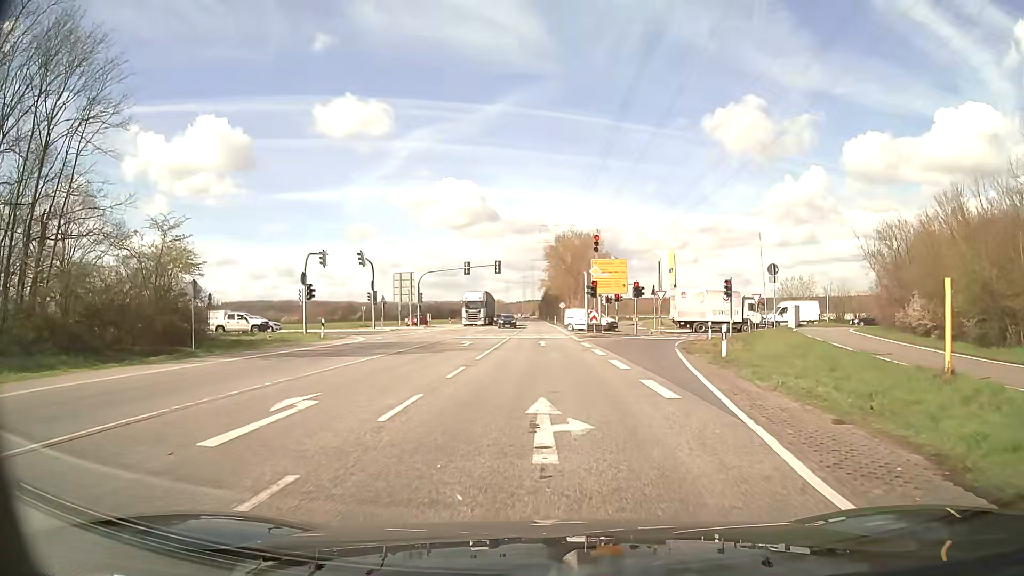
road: secondary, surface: asphalt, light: Day
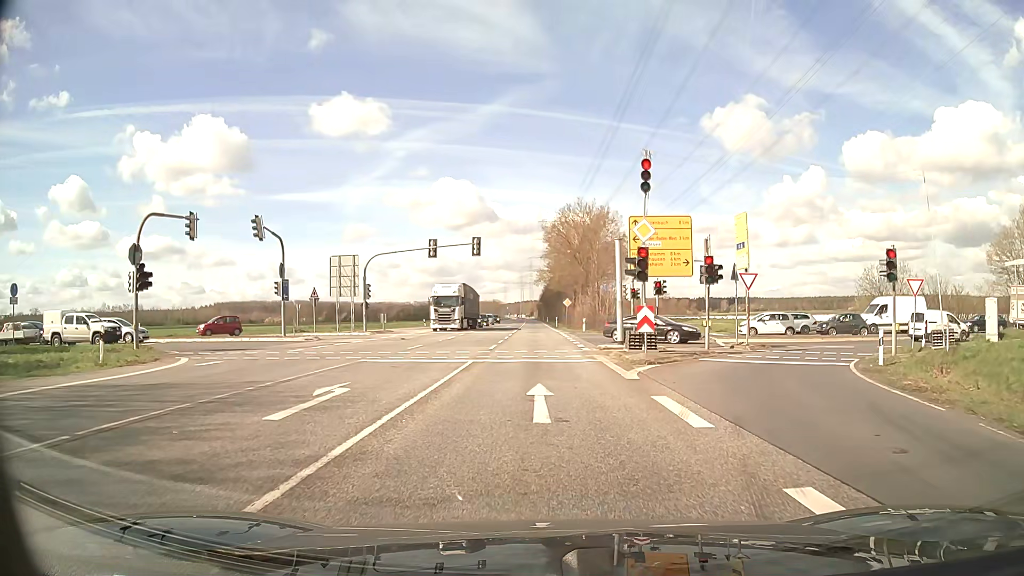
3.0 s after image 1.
(+0.1, +20.8) m; 0°
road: secondary_link
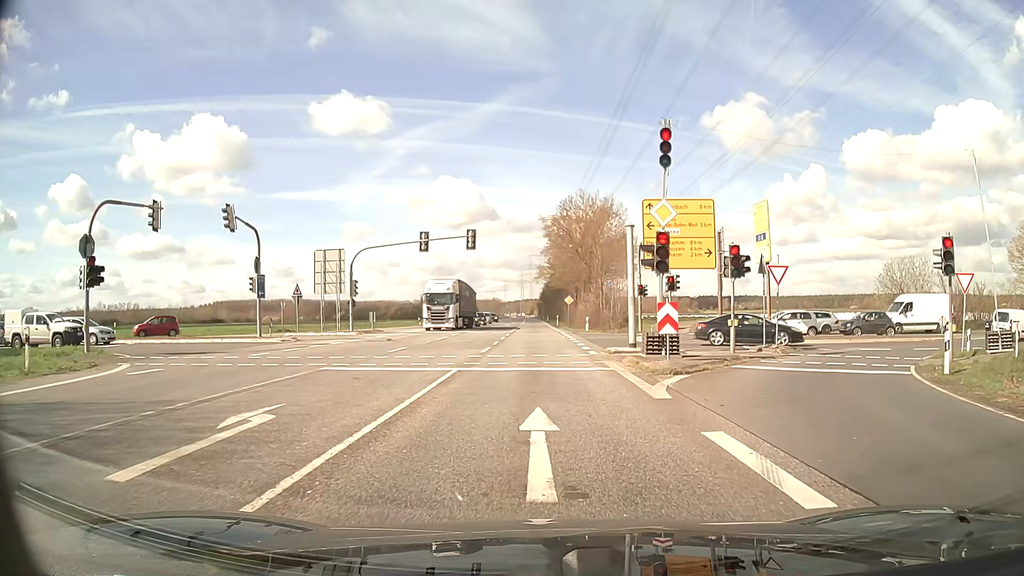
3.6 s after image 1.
(0.0, +3.5) m; 0°
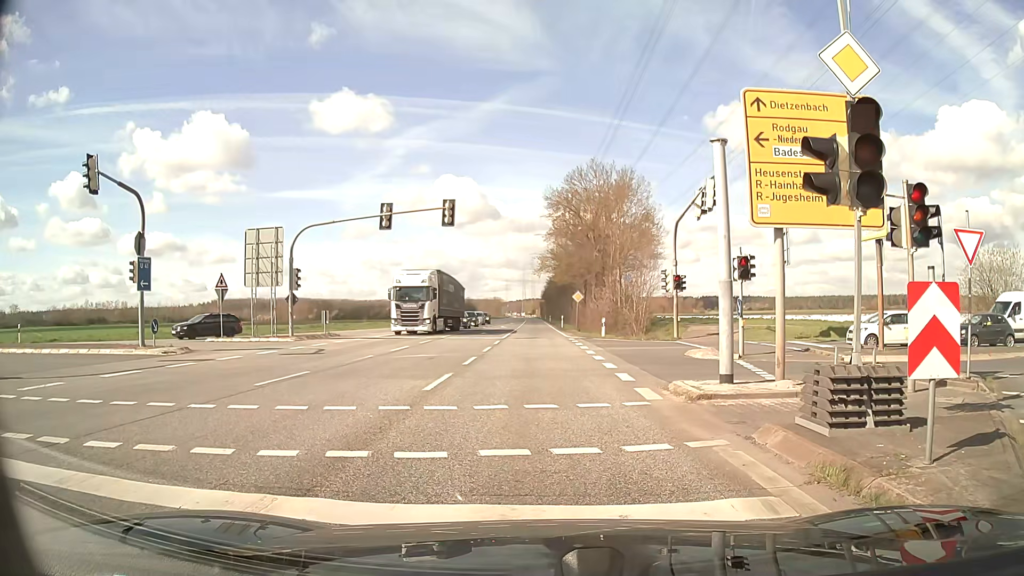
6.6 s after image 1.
(0.0, +11.2) m; 0°
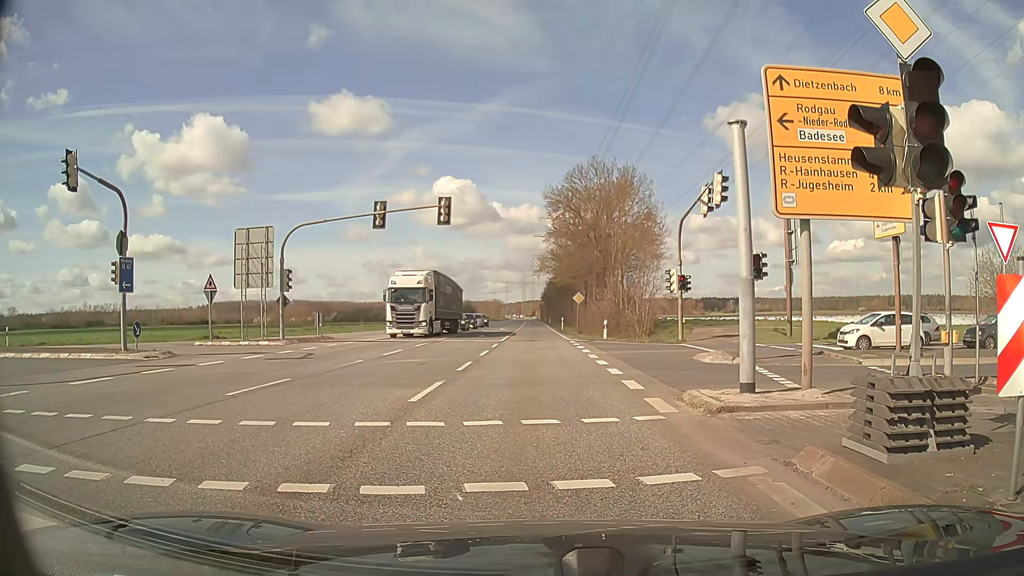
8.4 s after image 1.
(0.0, +1.1) m; 0°
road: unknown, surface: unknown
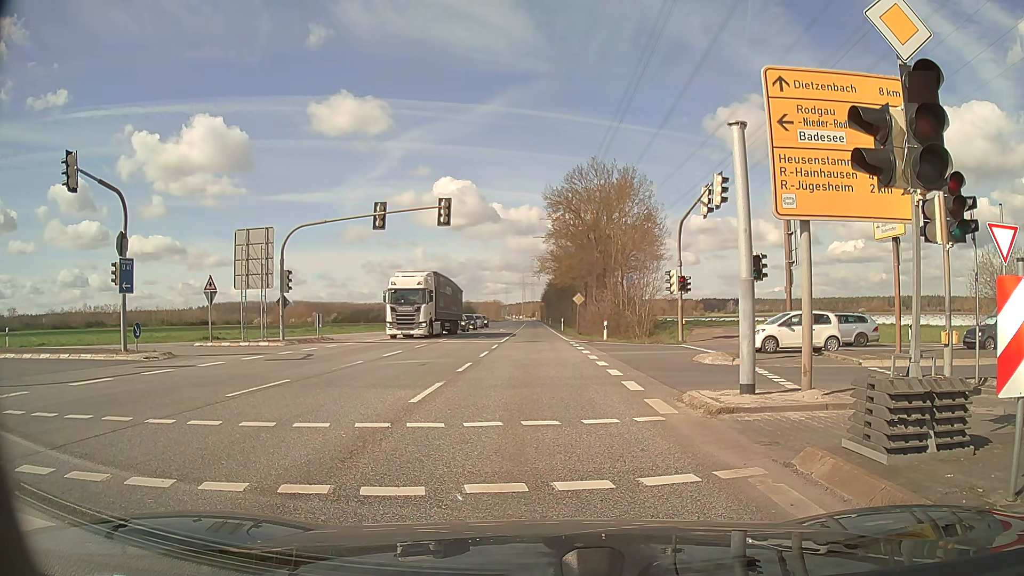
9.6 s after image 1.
(0.0, 0.0) m; 0°
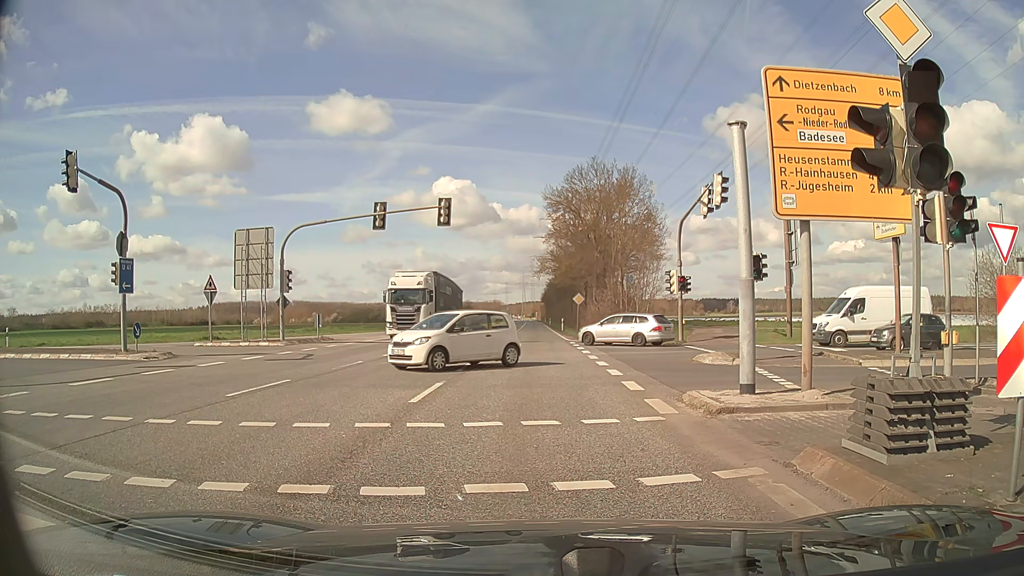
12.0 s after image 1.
(0.0, 0.0) m; 0°
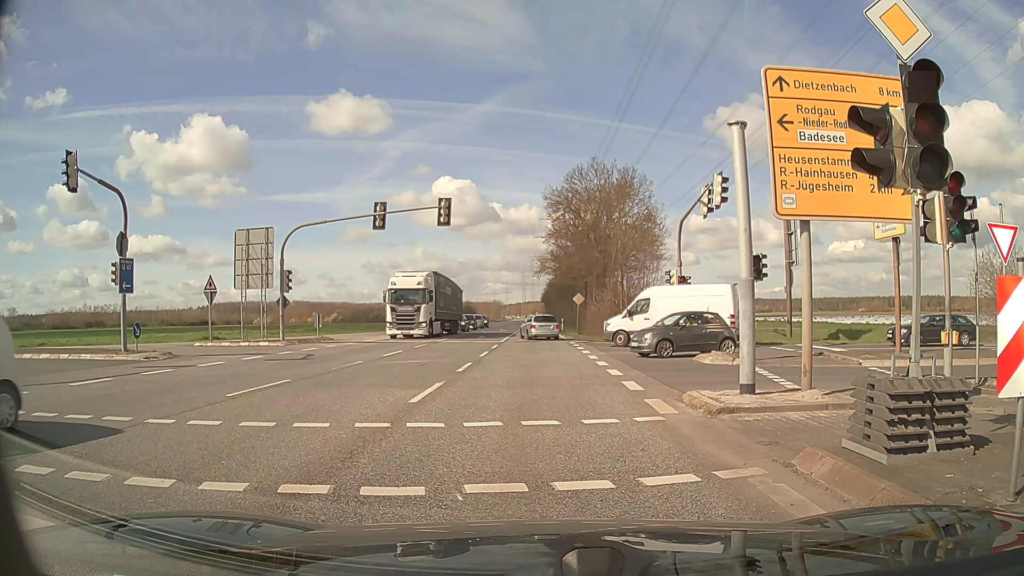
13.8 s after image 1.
(0.0, 0.0) m; 0°
(0, +10) (0, +20) (-1, +30) (-1, +40) (-1, +50) (-1, +60) (-2, +70) (-2, +80) (-2, +90) (-2, +100) m
